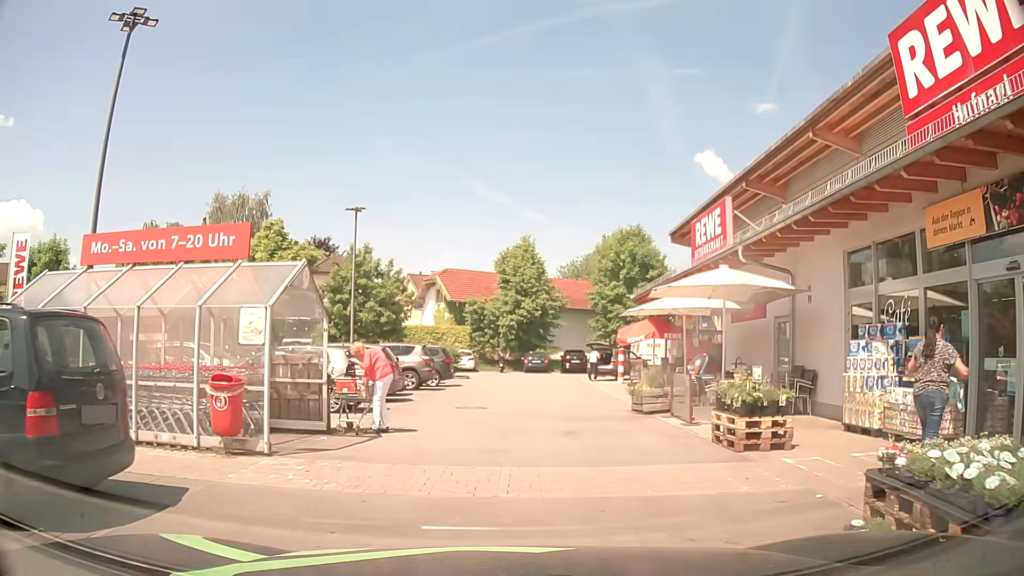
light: Day
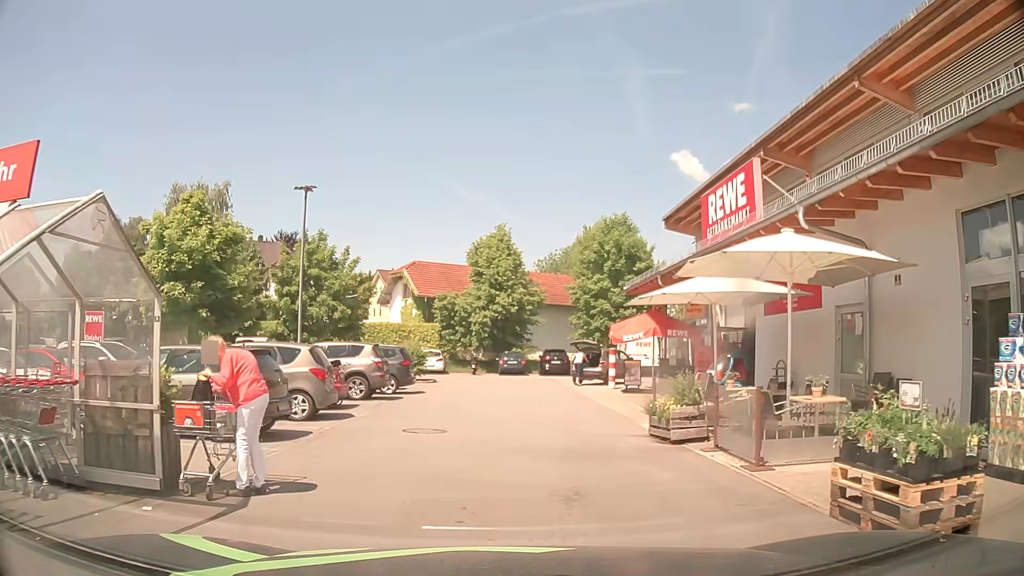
(0.0, +4.6) m; +2°
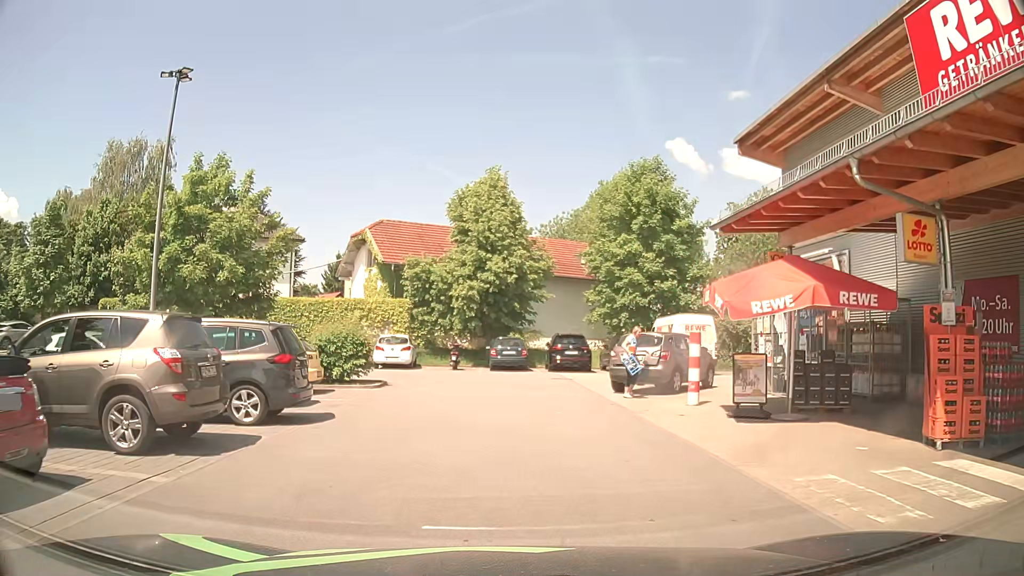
(-0.1, +12.1) m; -1°
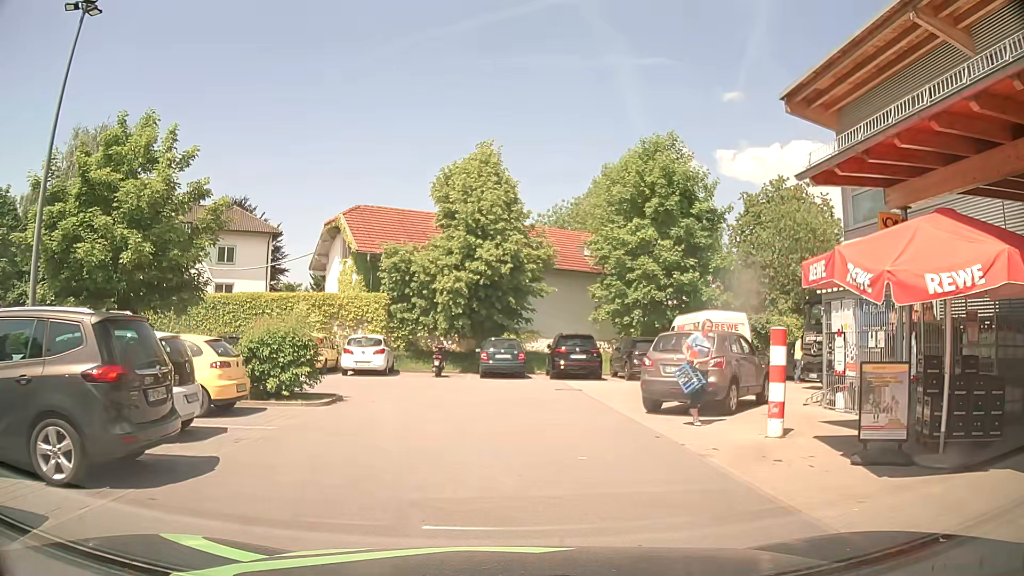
(+0.1, +4.8) m; +2°
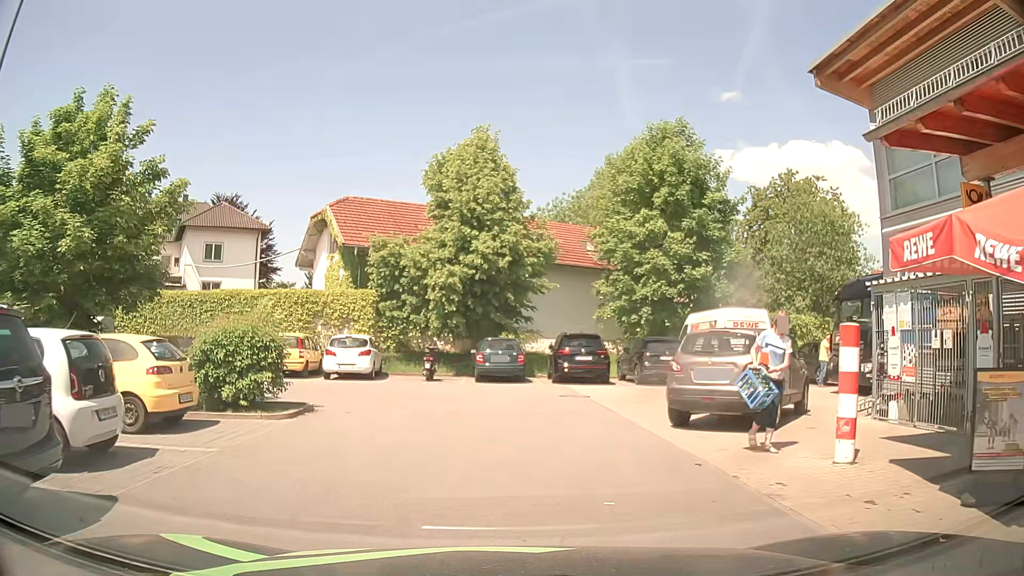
(0.0, +2.2) m; -1°
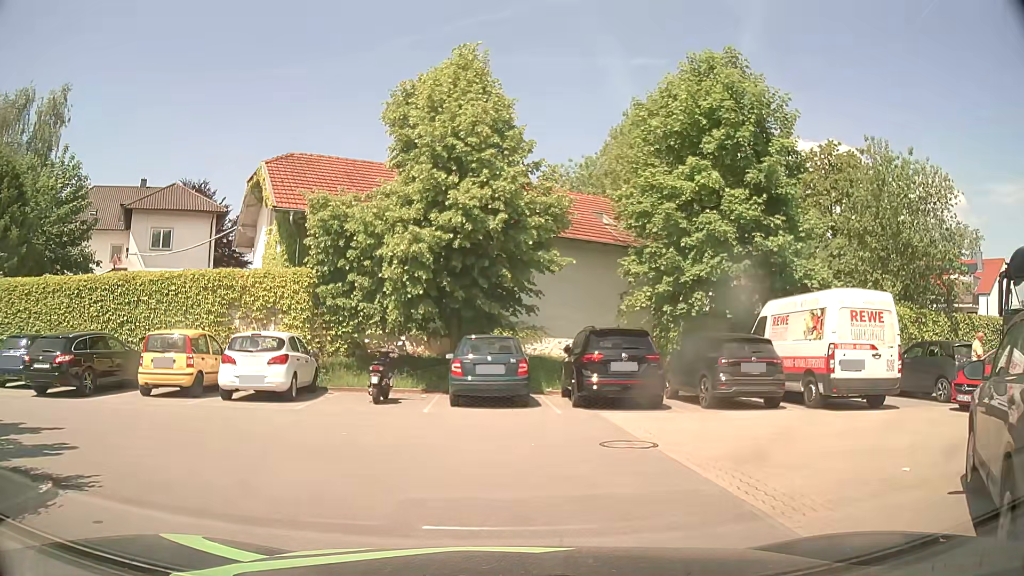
(+0.1, +8.1) m; +1°
